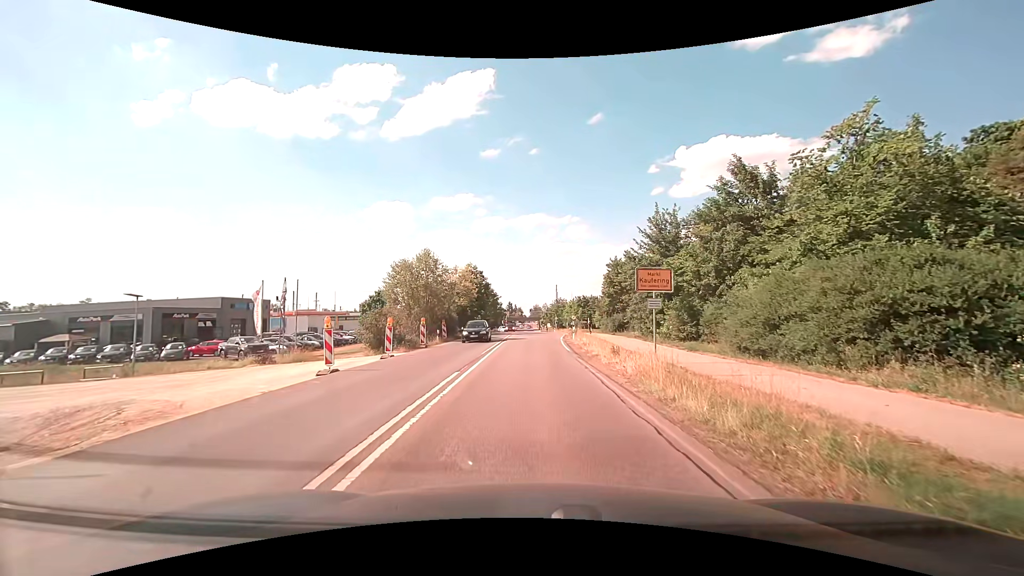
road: secondary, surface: asphalt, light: Day
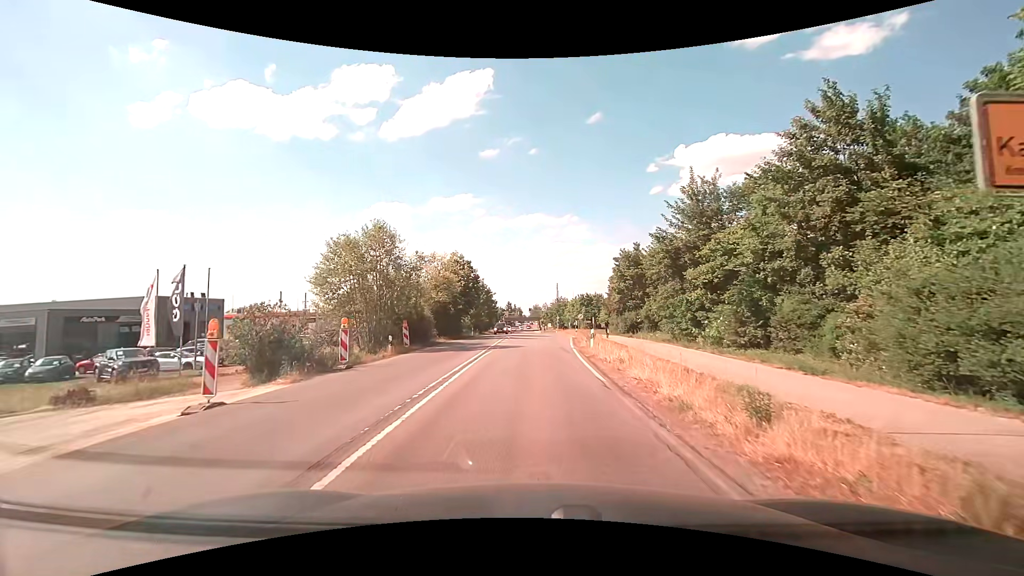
(+0.1, +11.6) m; 0°
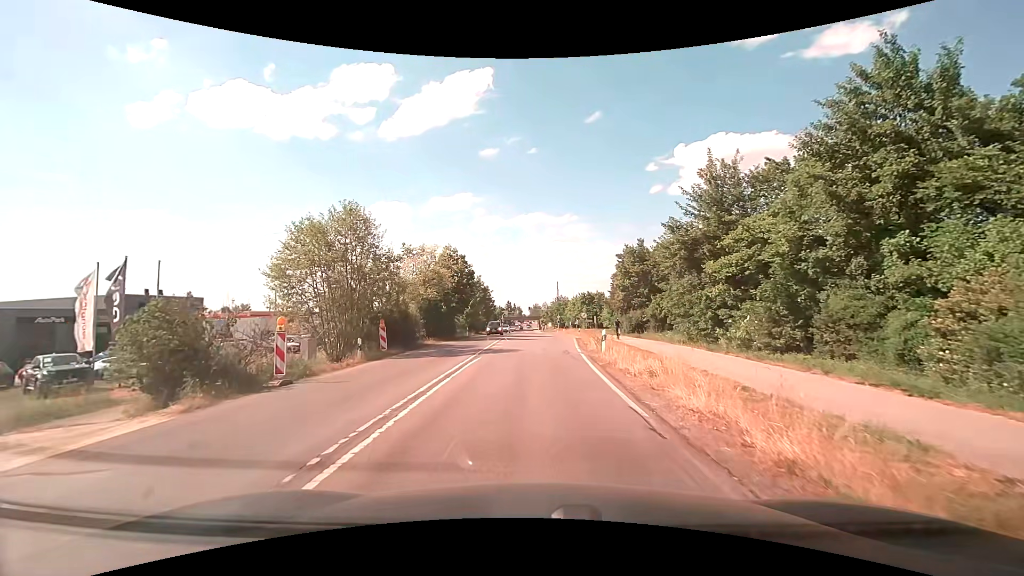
(0.0, +4.2) m; 0°
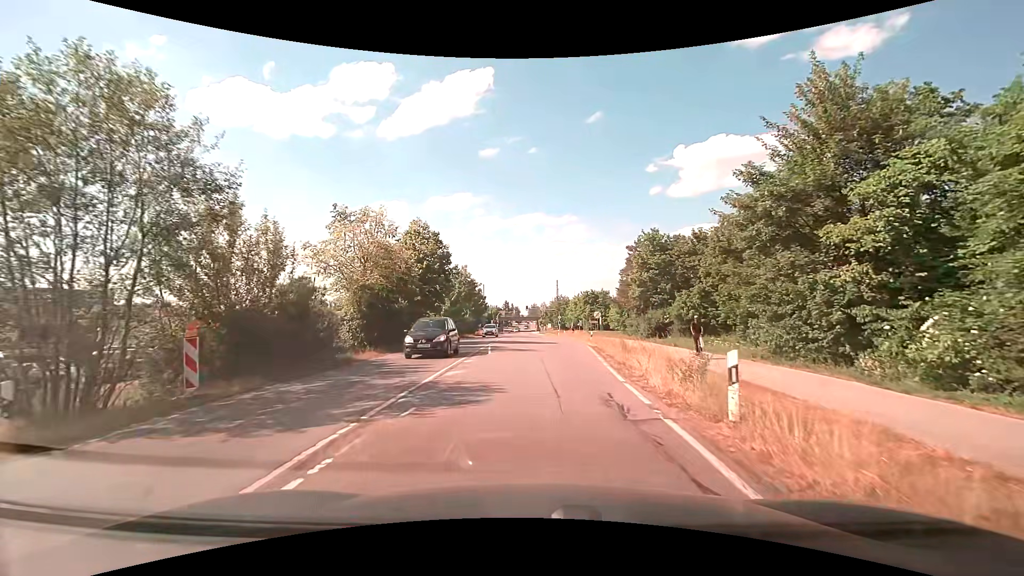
(0.0, +13.1) m; 0°
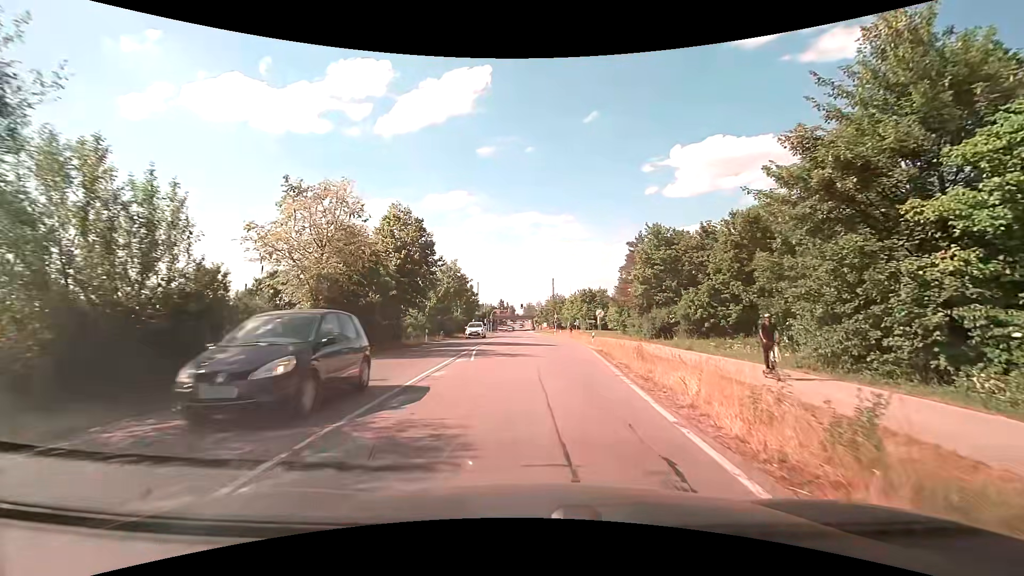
(0.0, +4.5) m; 0°
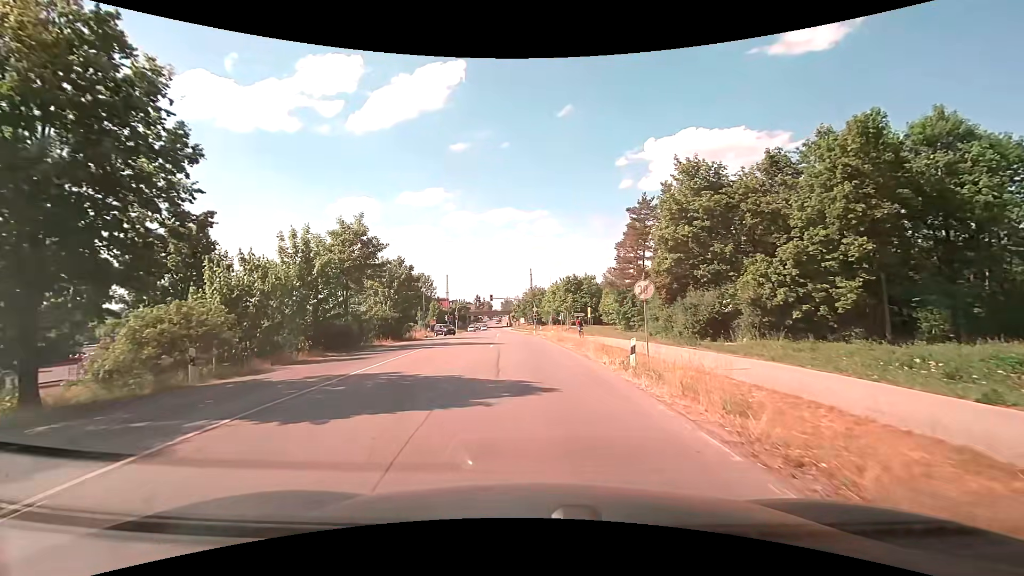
(+1.0, +22.3) m; +3°
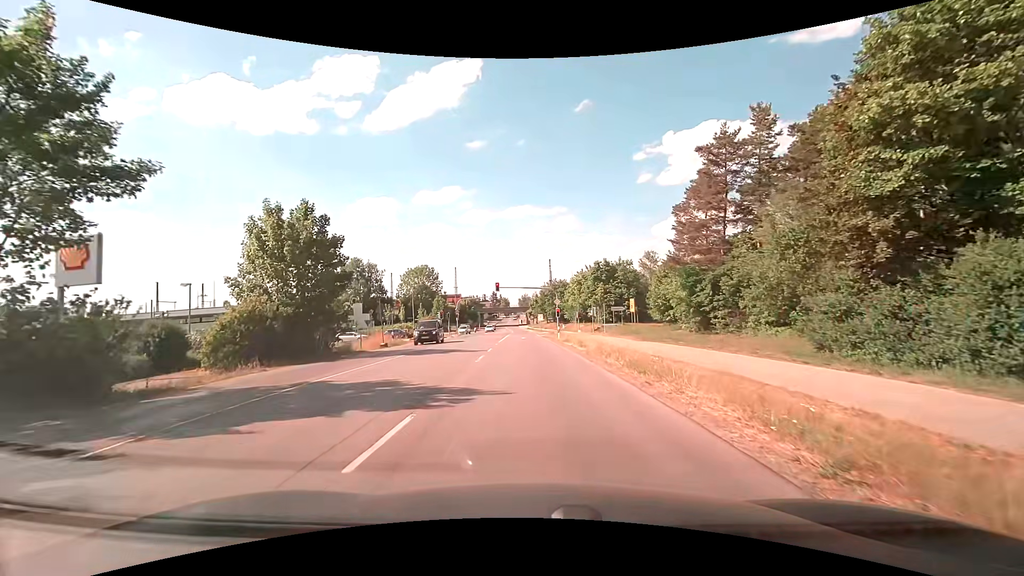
(-0.5, +21.5) m; -3°
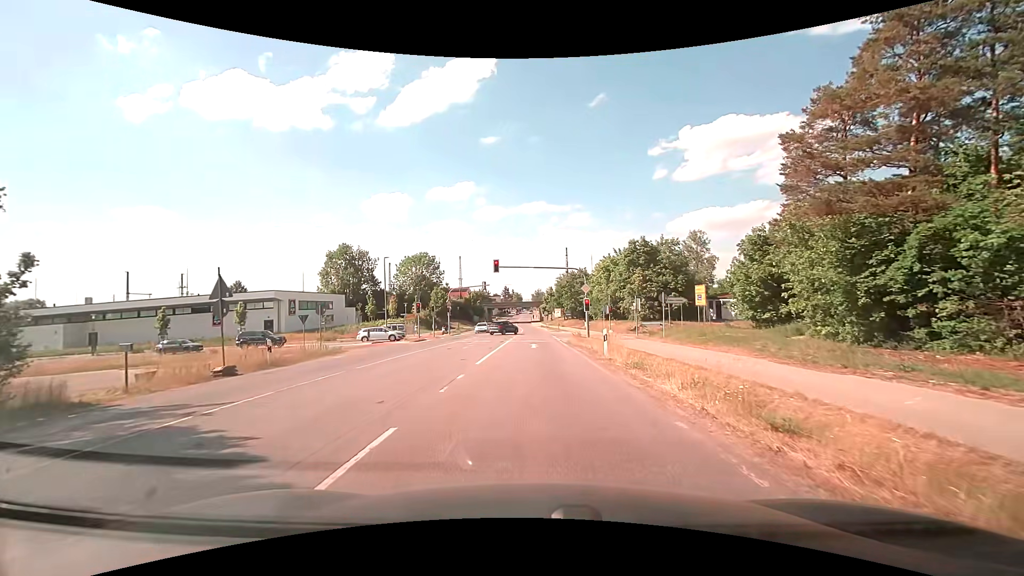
(-0.2, +19.3) m; -1°
(0, +10) (0, +20) (-1, +30) (-1, +40) (-1, +50) (-1, +60) (-1, +70) (-1, +80) (-2, +90) (-2, +100) m
